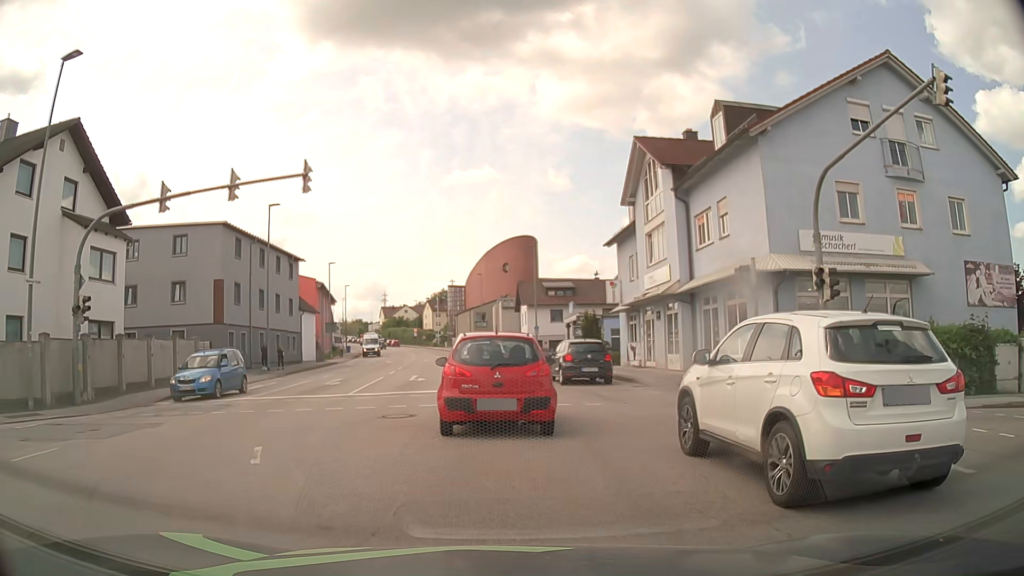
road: tertiary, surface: asphalt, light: Day
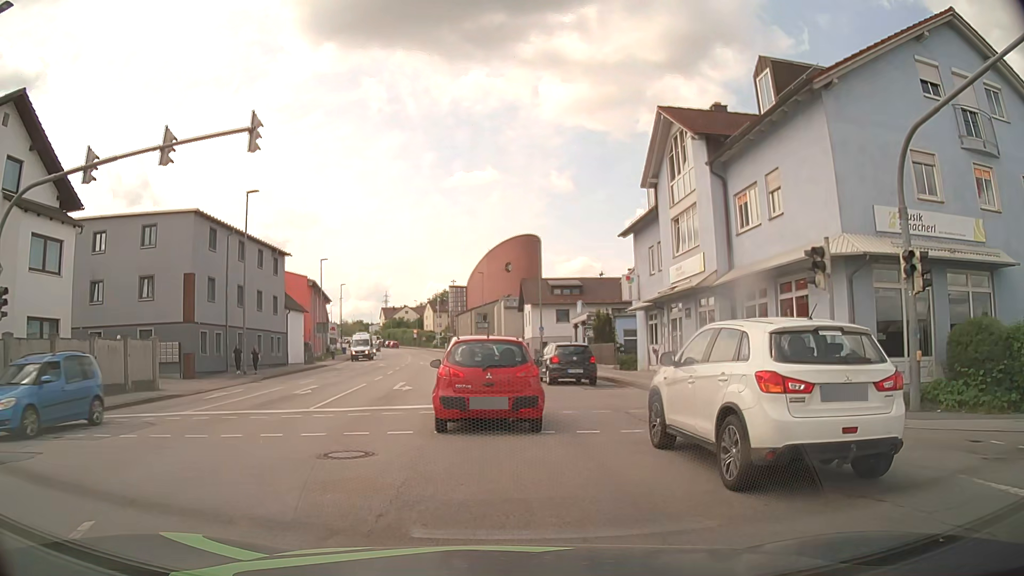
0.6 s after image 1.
(0.0, +4.3) m; 0°
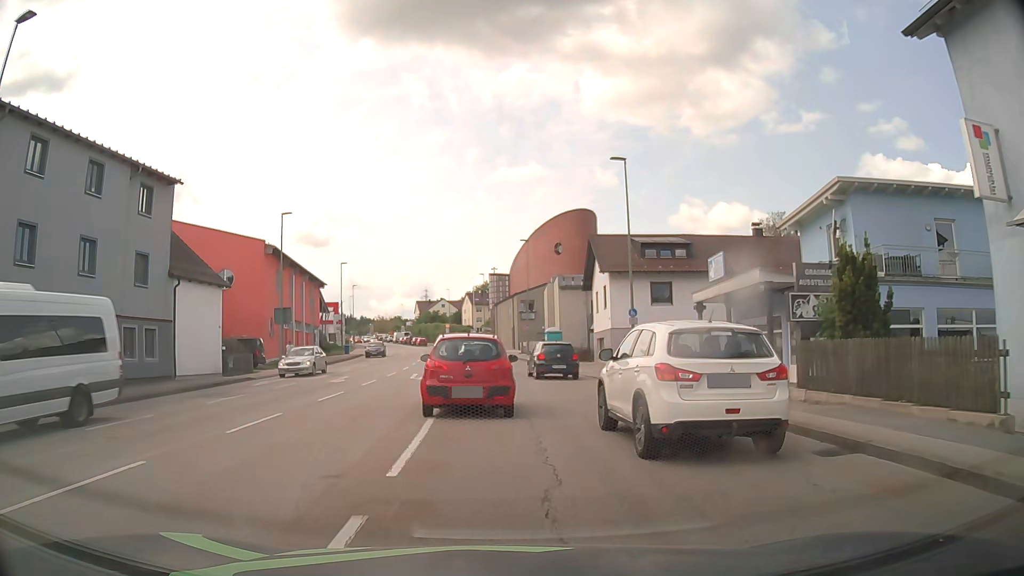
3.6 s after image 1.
(-0.7, +24.6) m; -4°
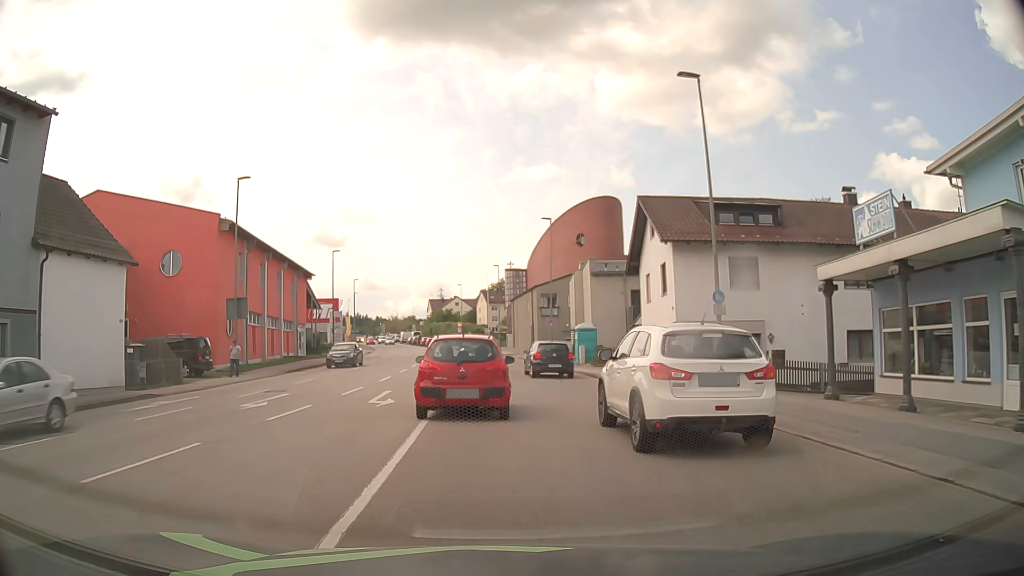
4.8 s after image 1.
(0.0, +10.7) m; -1°
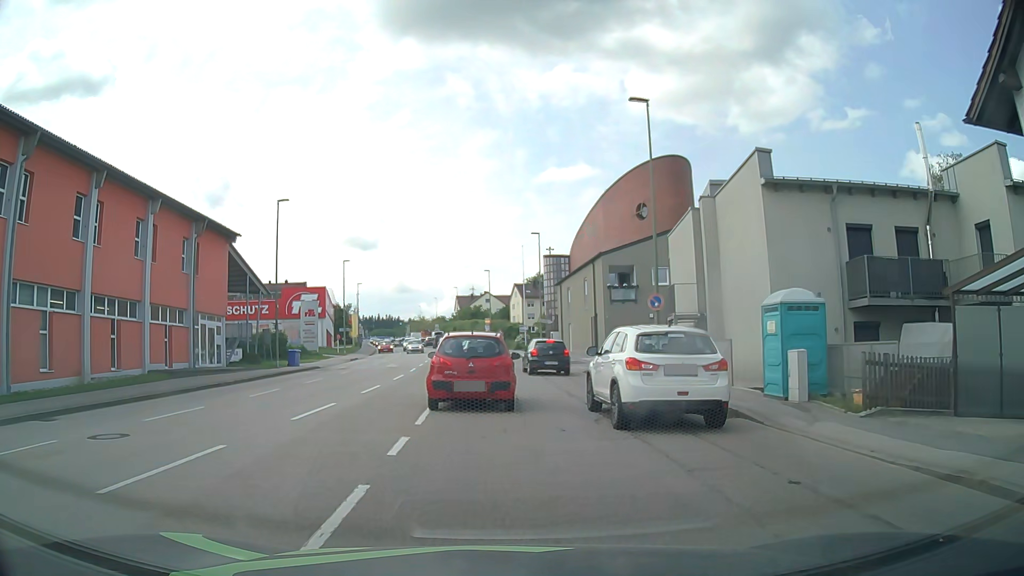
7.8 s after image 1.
(-0.9, +25.2) m; -3°
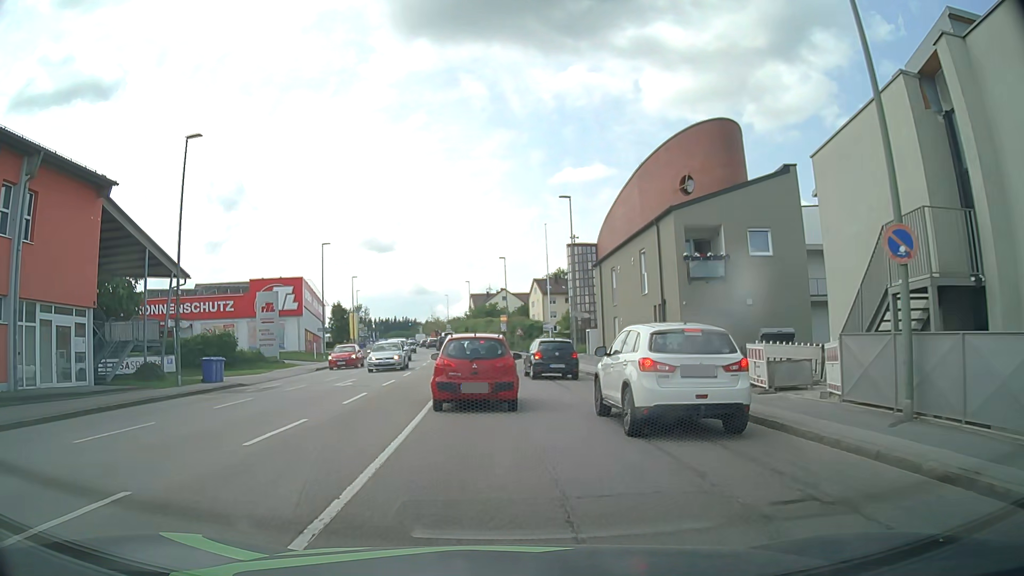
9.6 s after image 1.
(-0.2, +15.1) m; -2°
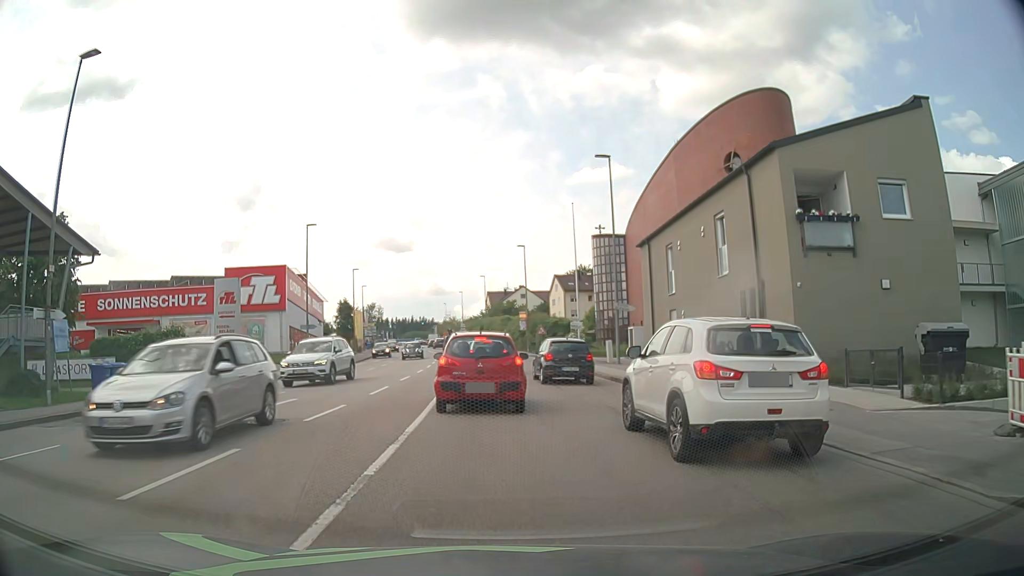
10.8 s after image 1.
(-0.1, +9.7) m; -2°
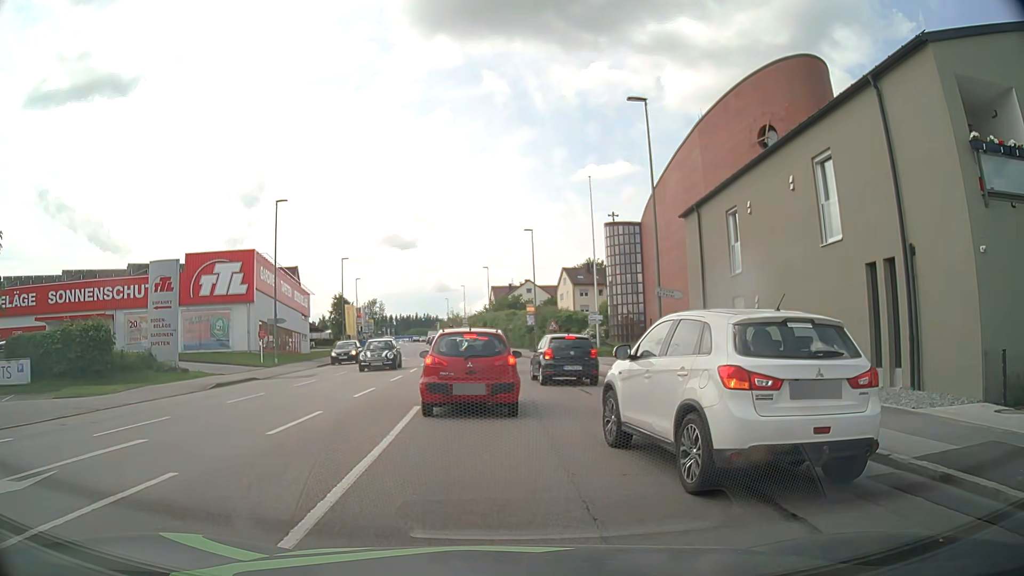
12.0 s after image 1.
(0.0, +7.6) m; 0°
(0, +10) (-1, +20) (-1, +30) (-2, +40) (-3, +50) (-4, +60) (-6, +70) (-7, +80) (-9, +89) (-10, +99) m
